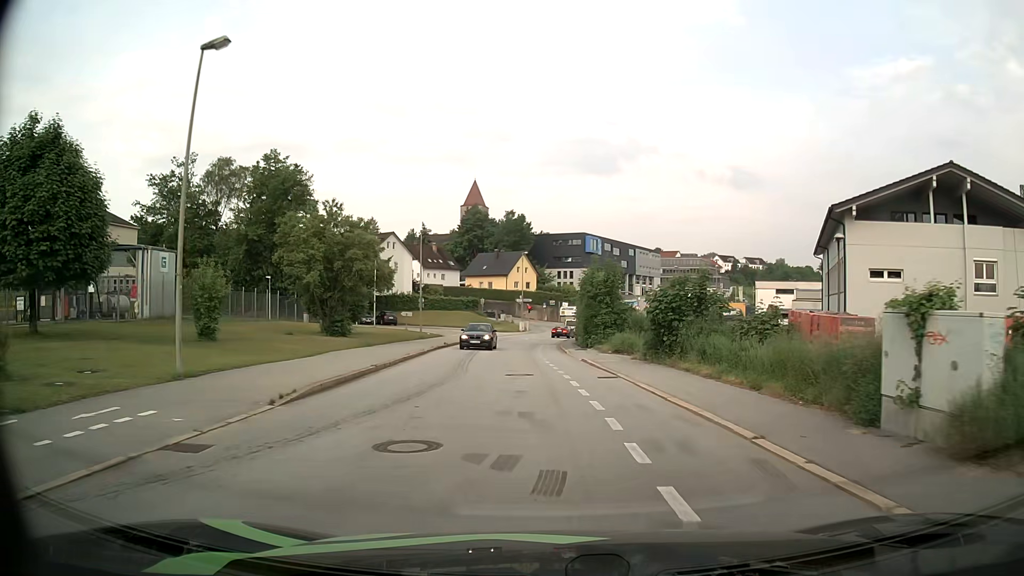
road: residential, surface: asphalt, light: Day
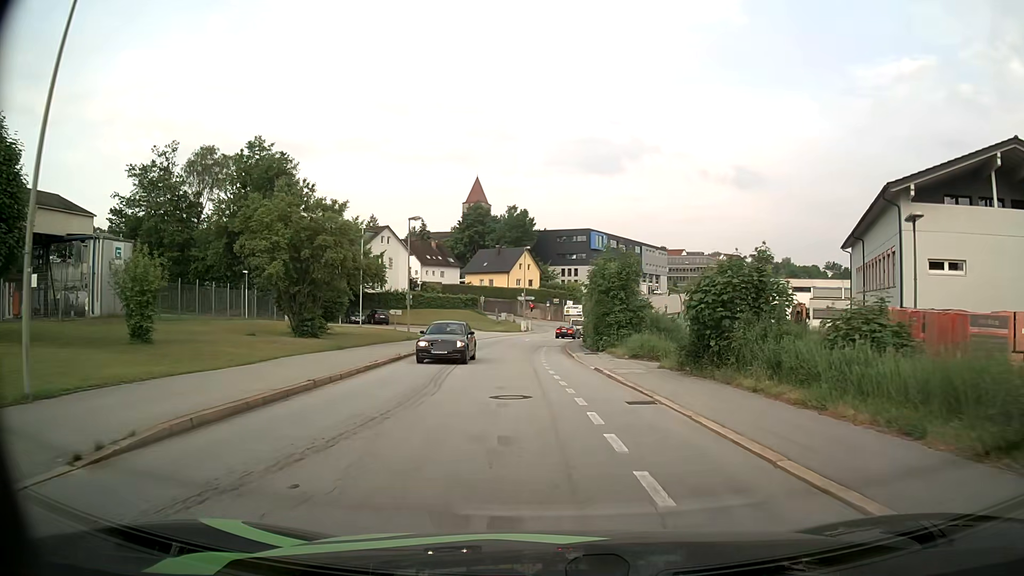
(0.0, +5.6) m; 0°
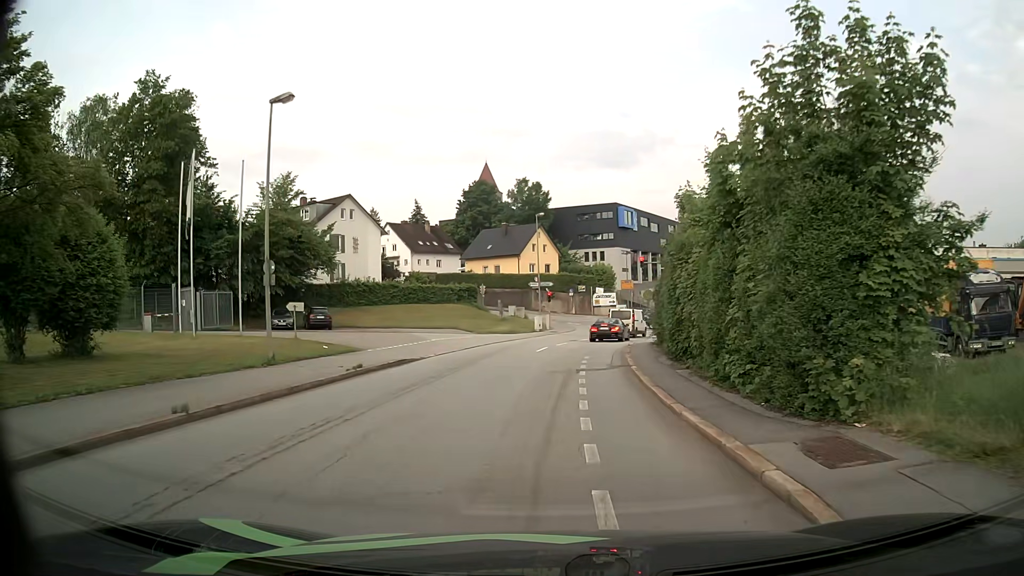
(-0.4, +24.8) m; -1°
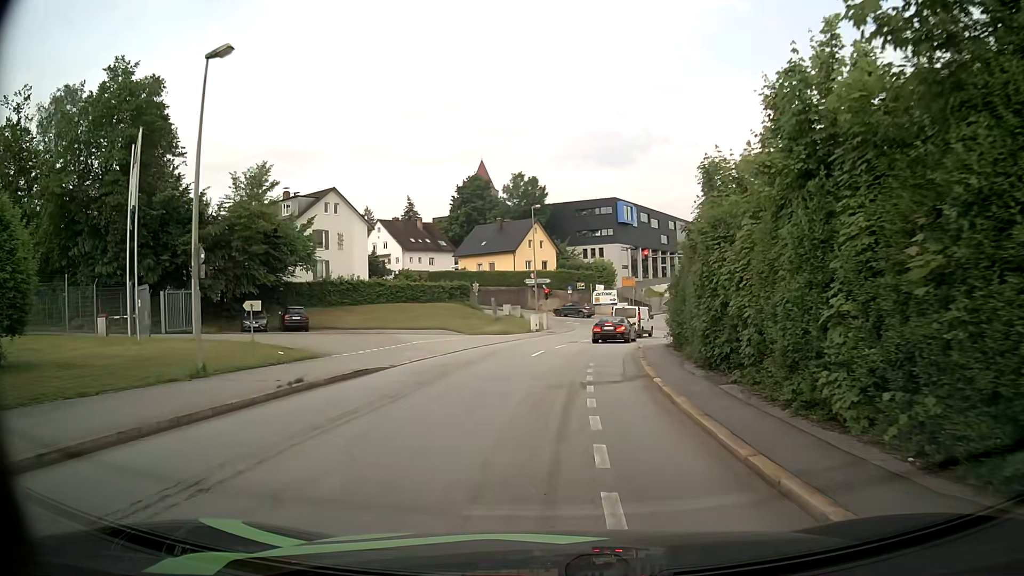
(0.0, +4.1) m; -1°
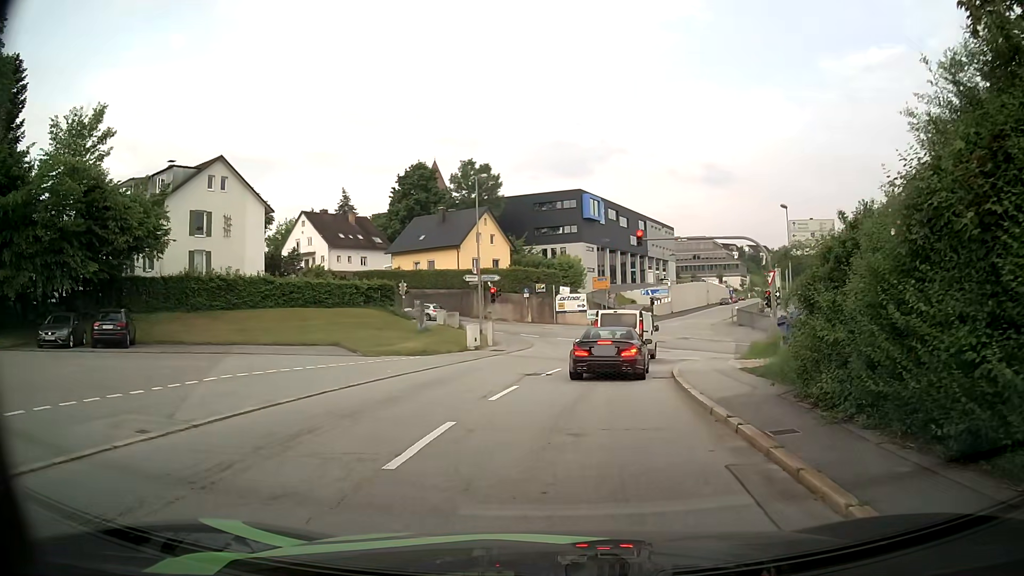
(+0.5, +16.2) m; +5°
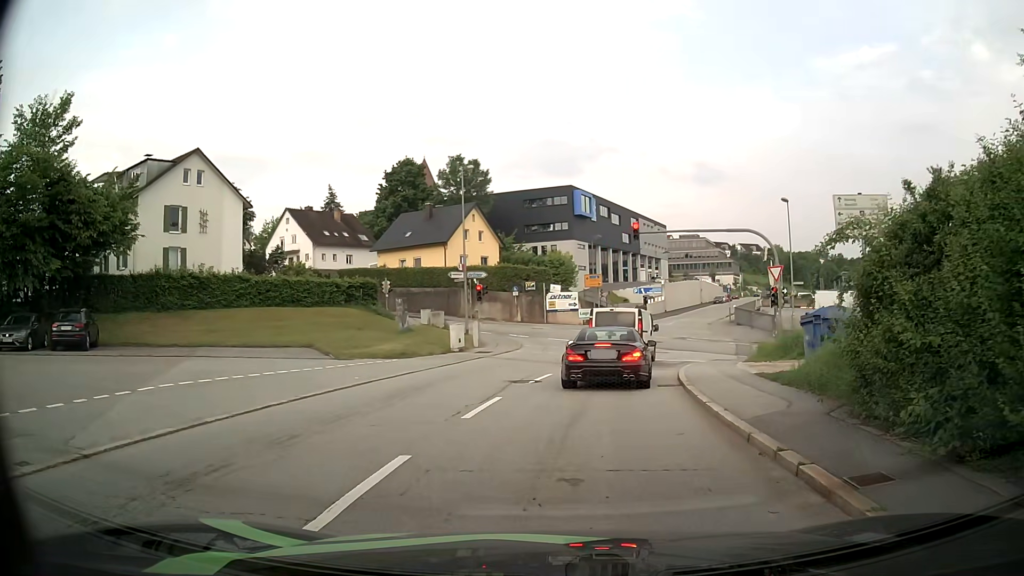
(0.0, +2.3) m; +1°
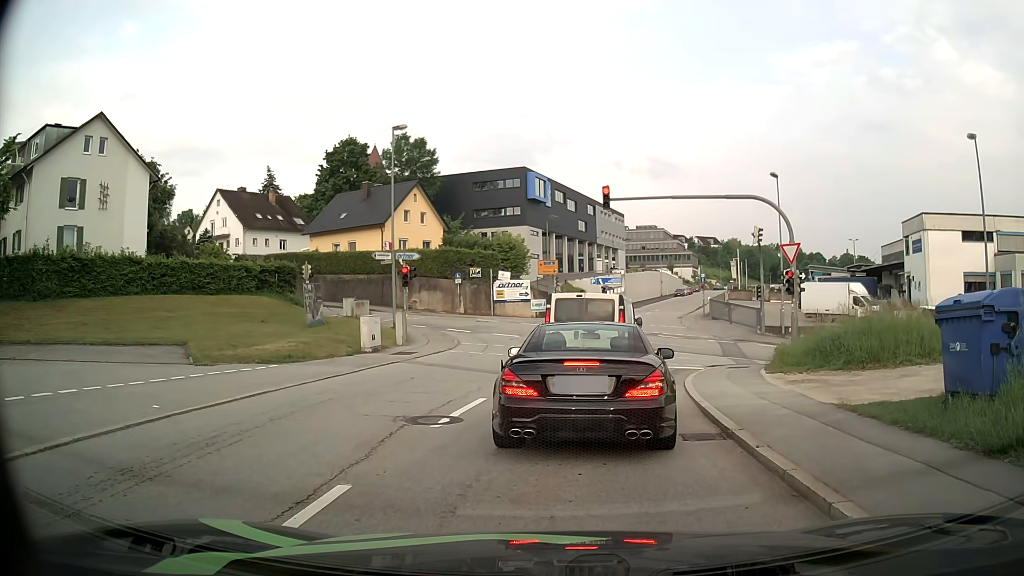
(+0.1, +7.1) m; +2°
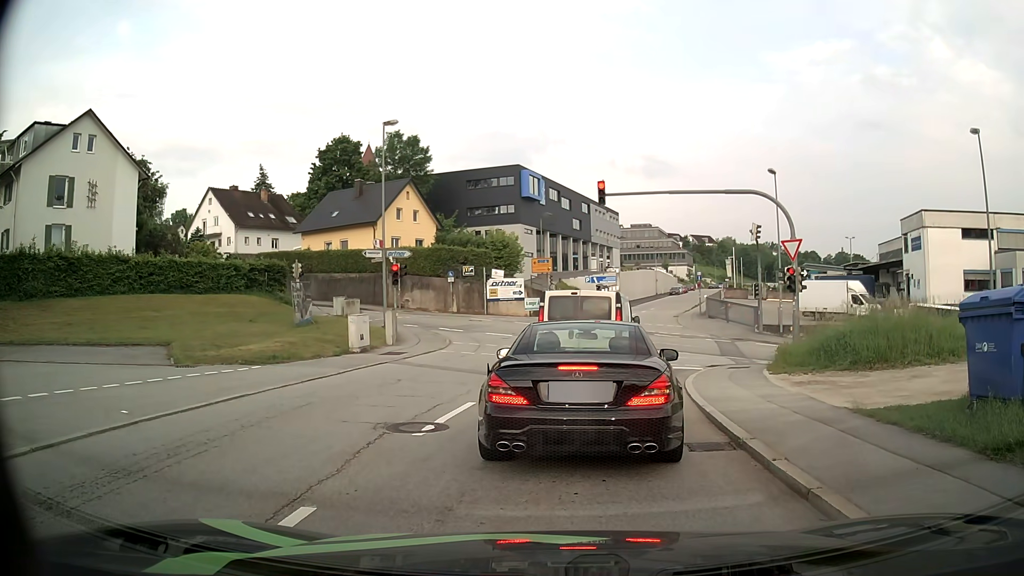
(0.0, +0.7) m; 0°
